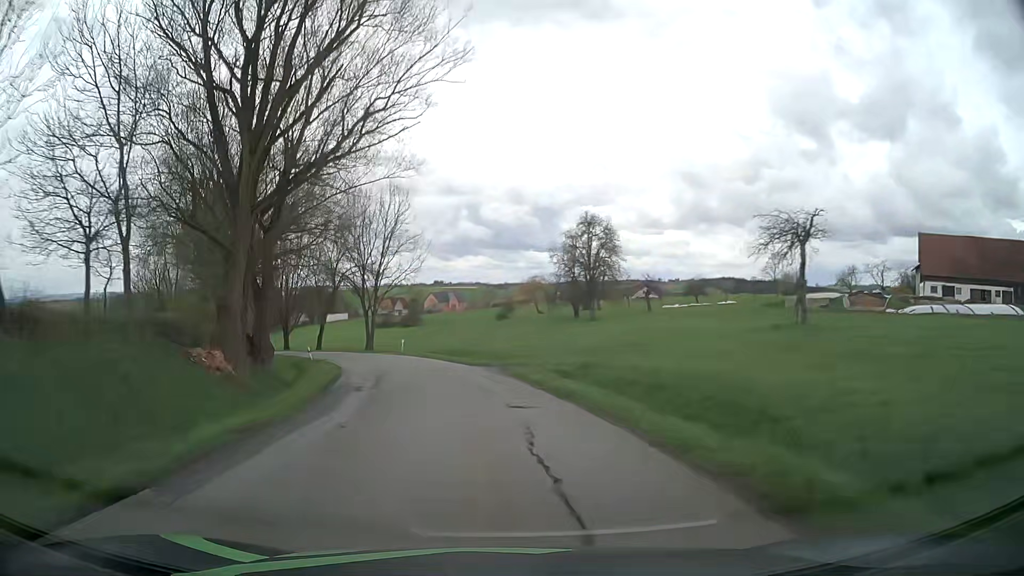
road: tertiary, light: Day
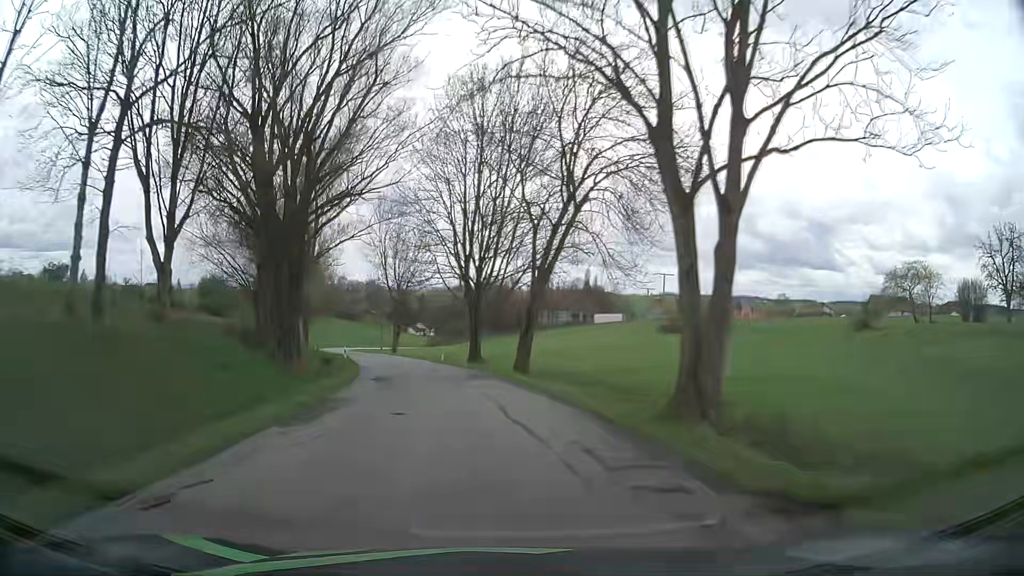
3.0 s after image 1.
(-11.3, +51.8) m; -24°
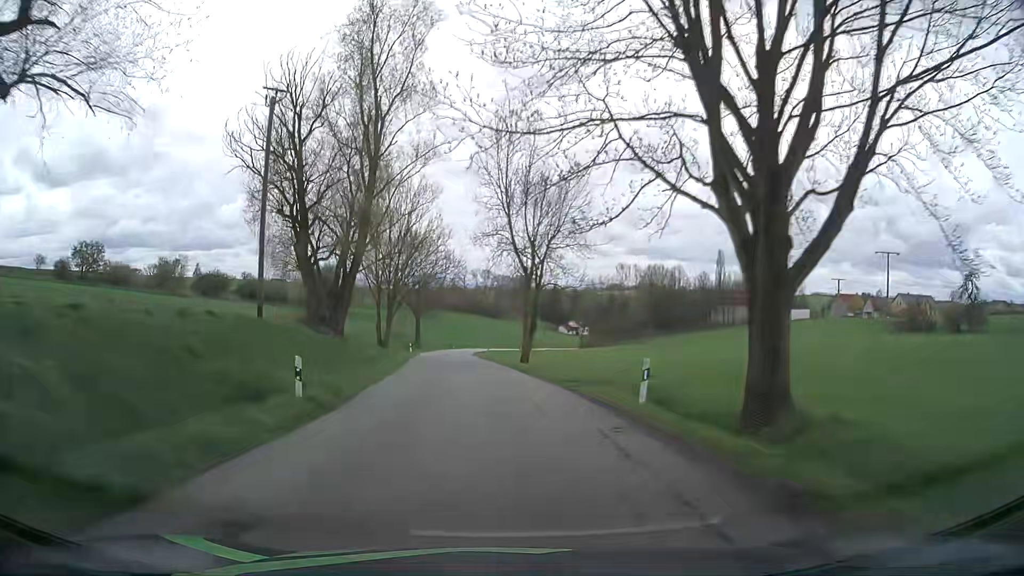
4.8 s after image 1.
(-3.8, +33.1) m; -13°
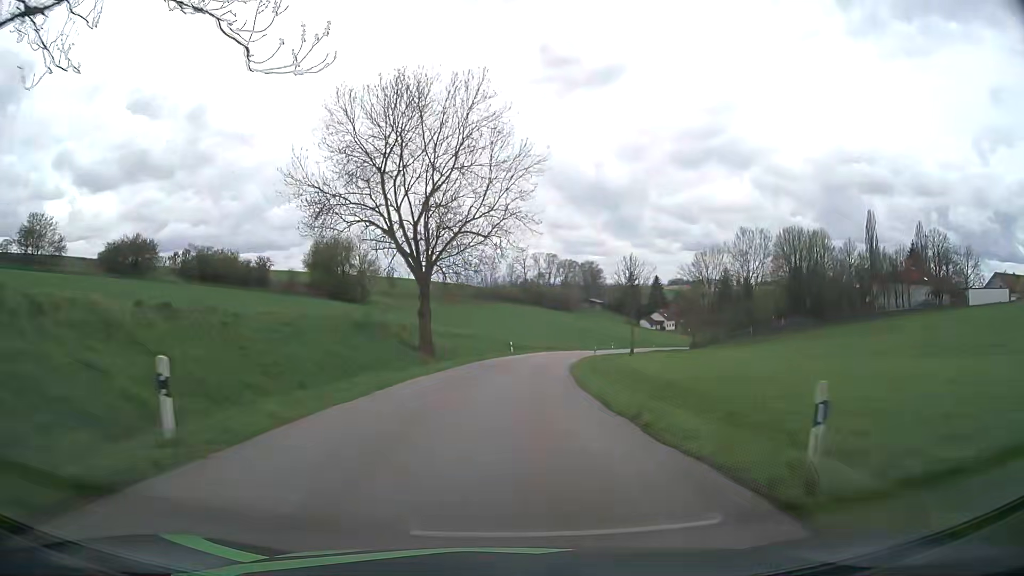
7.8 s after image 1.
(-4.5, +56.3) m; -6°
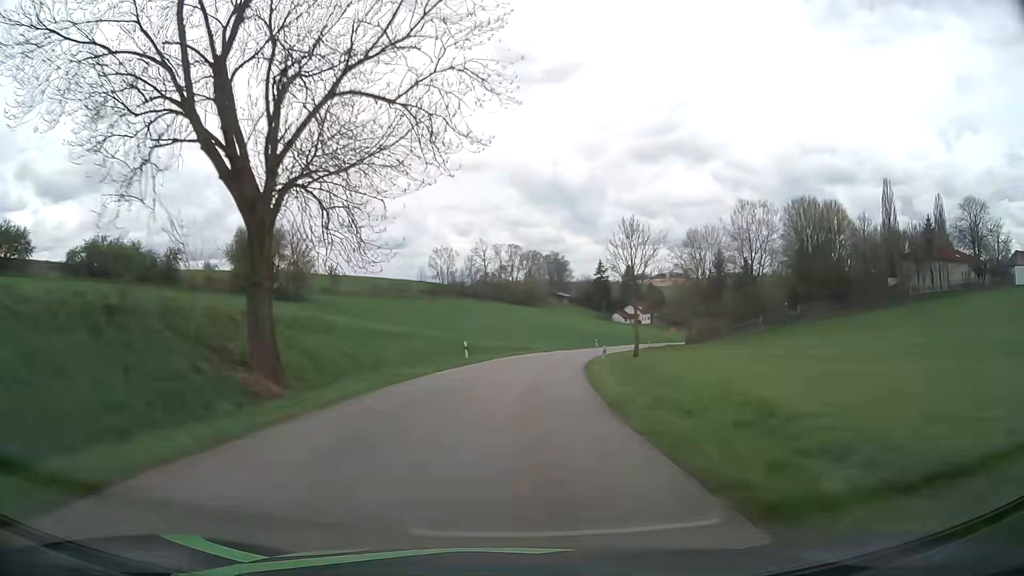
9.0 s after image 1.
(+0.7, +22.4) m; +3°
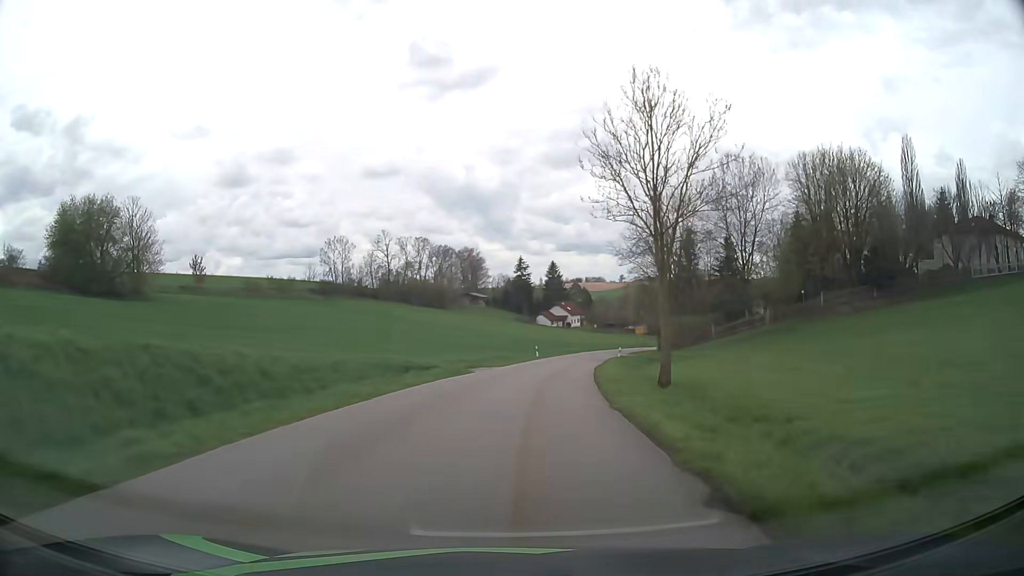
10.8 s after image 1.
(+2.1, +33.0) m; +7°
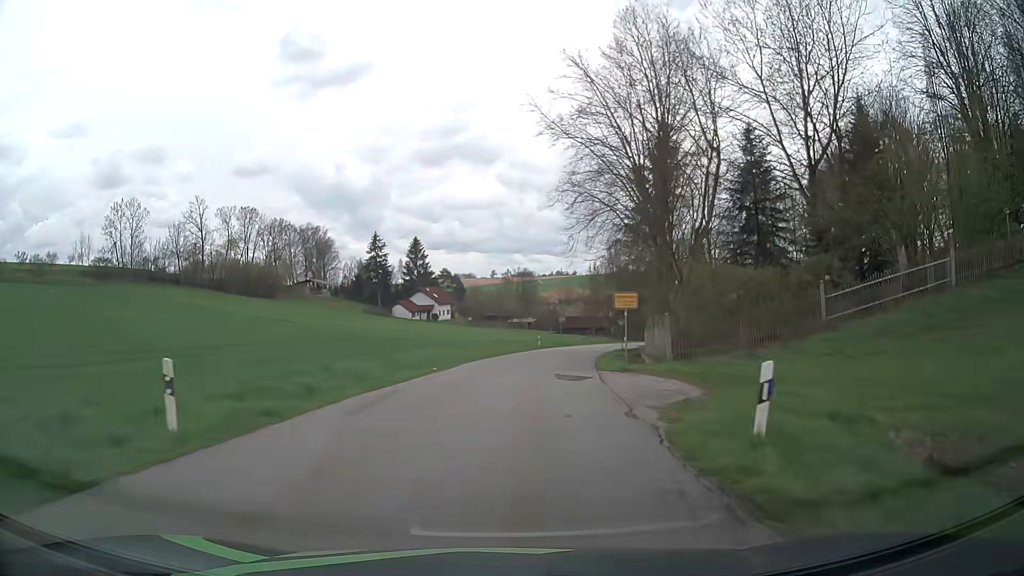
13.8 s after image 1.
(+5.2, +49.5) m; +11°
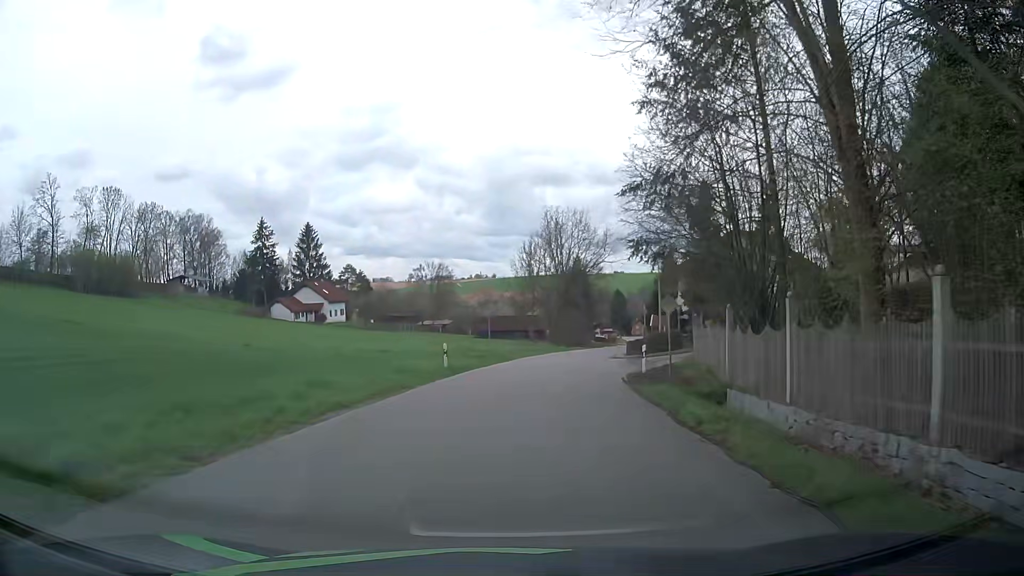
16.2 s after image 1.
(+1.9, +31.6) m; +7°
